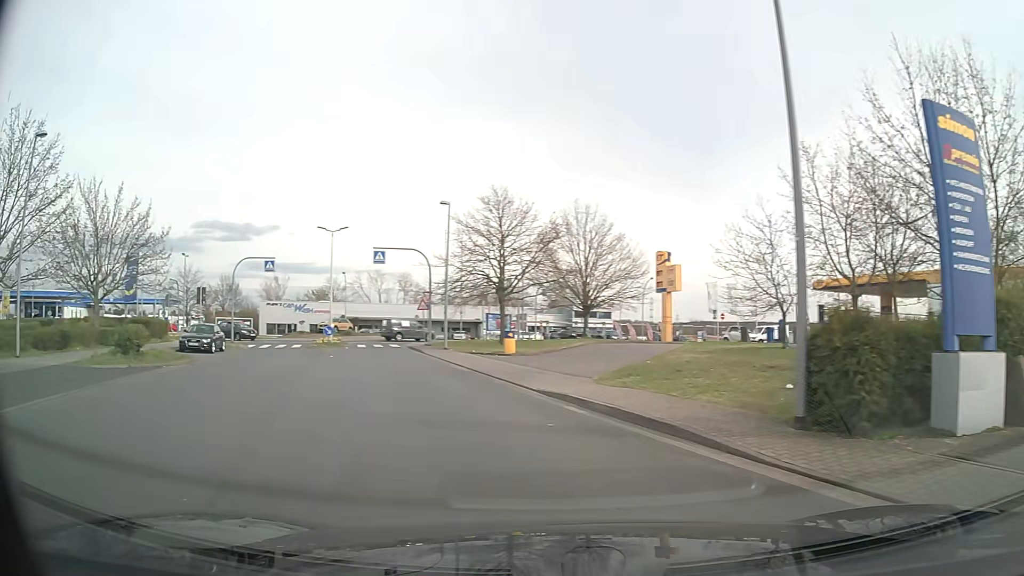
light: Day
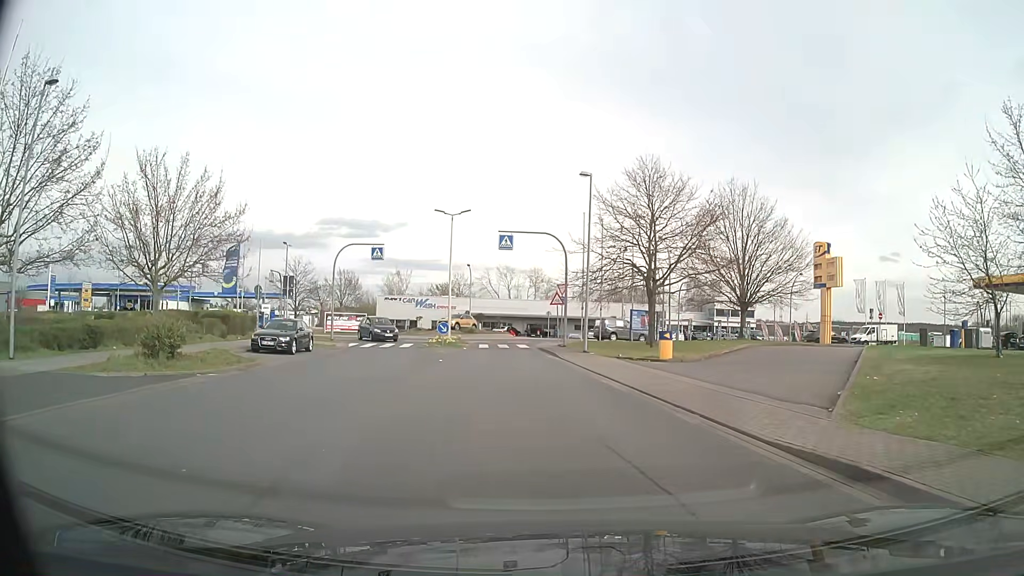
(-1.0, +6.5) m; -12°
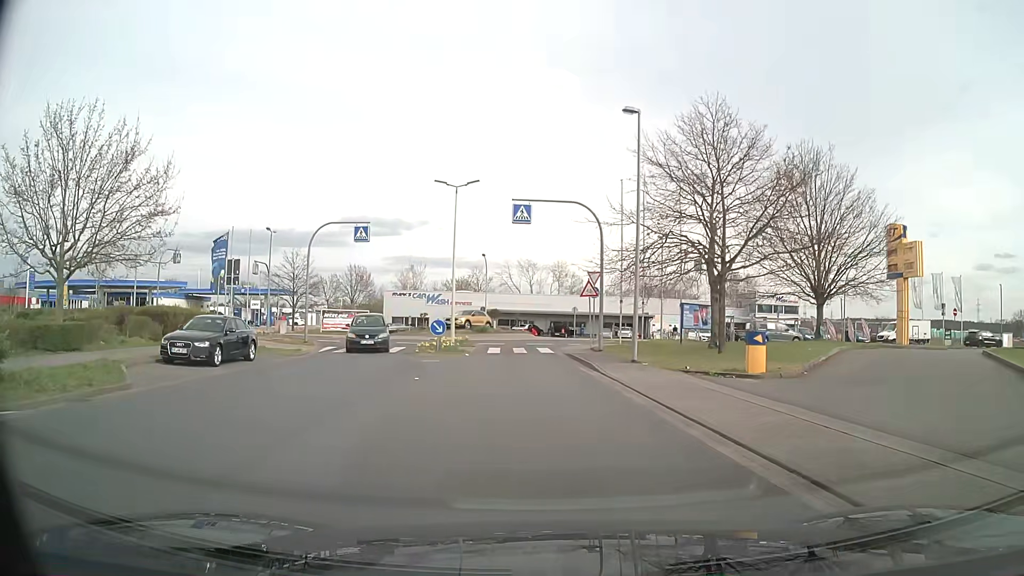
(-0.1, +8.8) m; -1°
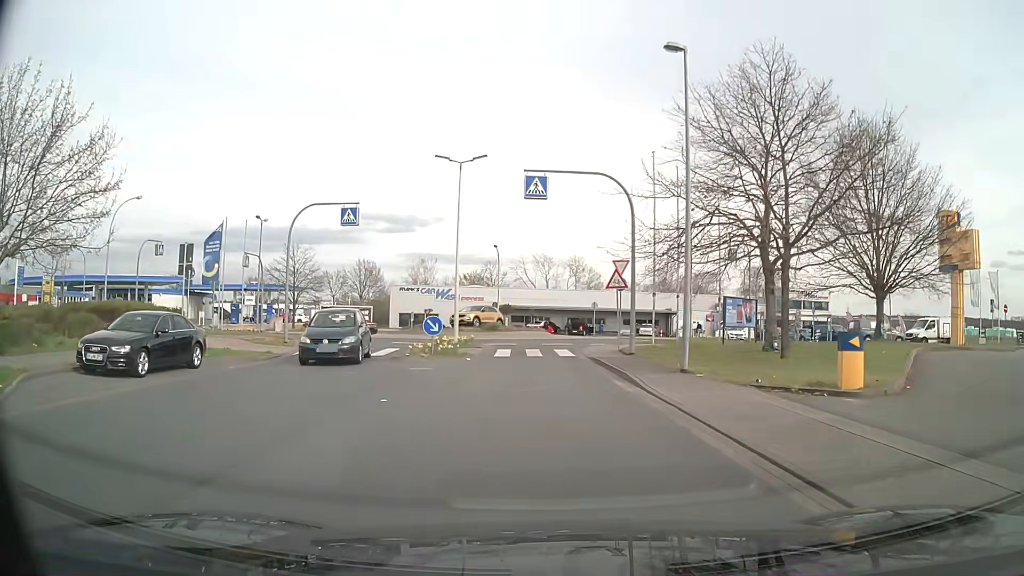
(-0.1, +4.8) m; -2°
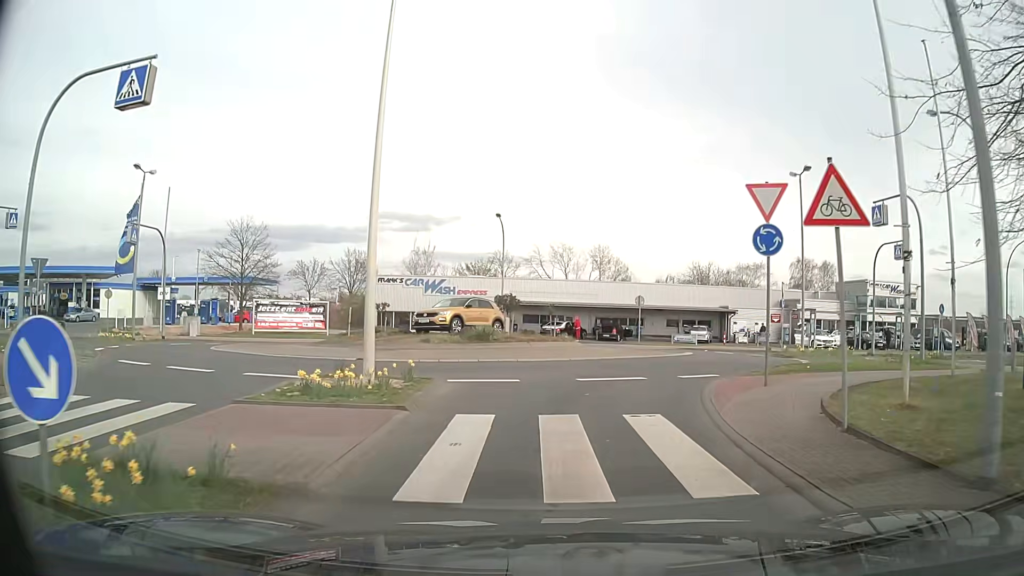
(-0.3, +17.2) m; -1°
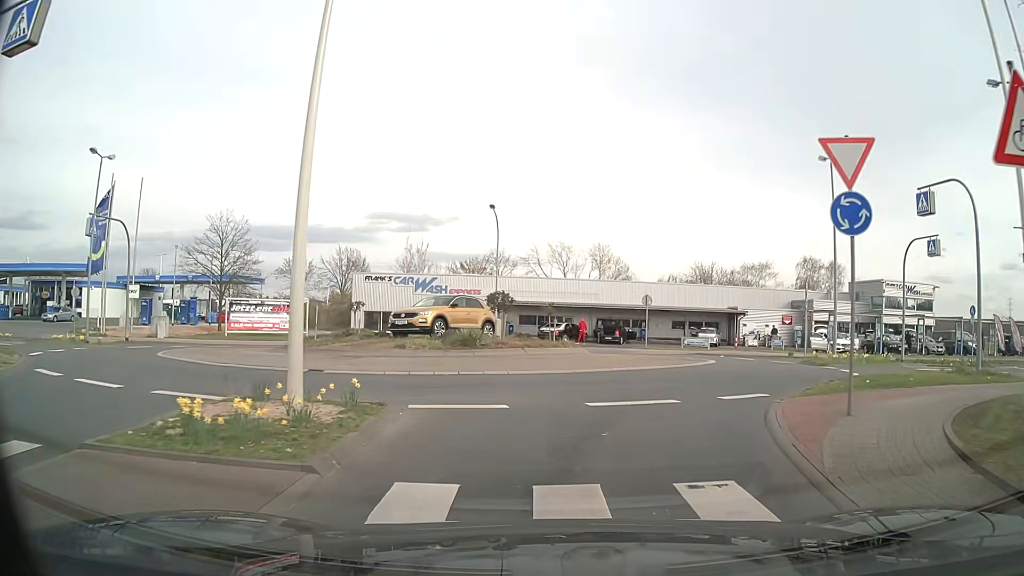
(0.0, +3.5) m; +1°
(+1, +10) (+6, +18) (+15, +21) (+25, +22) (+35, +23) (+45, +24) (+55, +24) (+65, +24) (+75, +24) (+85, +24) m
